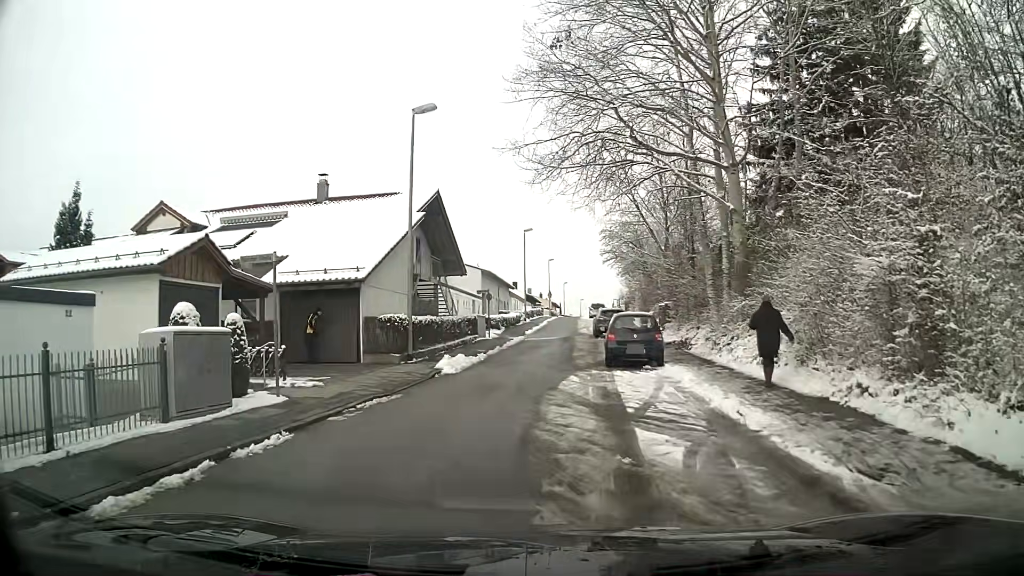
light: Day
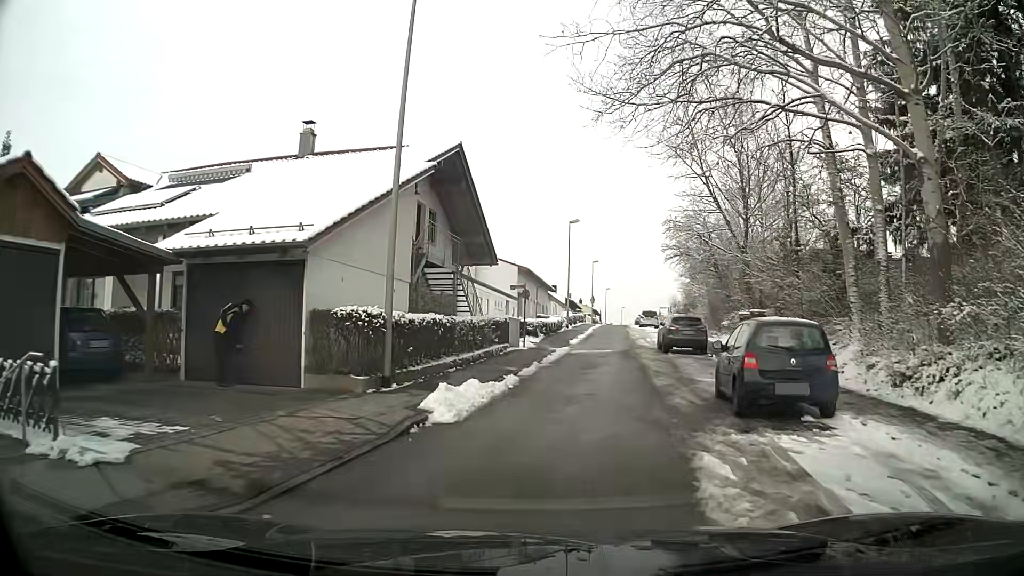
(-0.3, +8.8) m; -2°
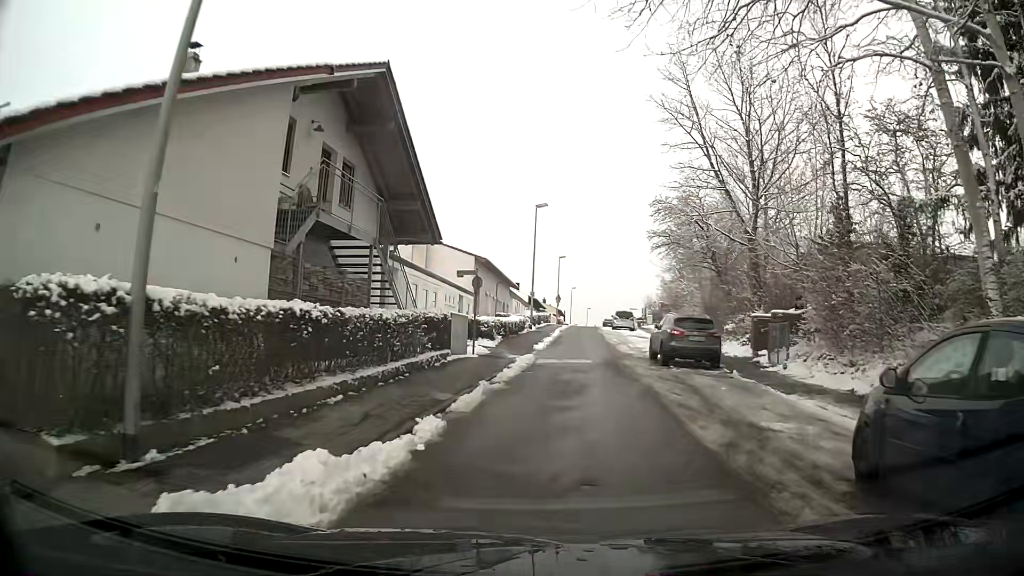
(+0.2, +7.3) m; +4°
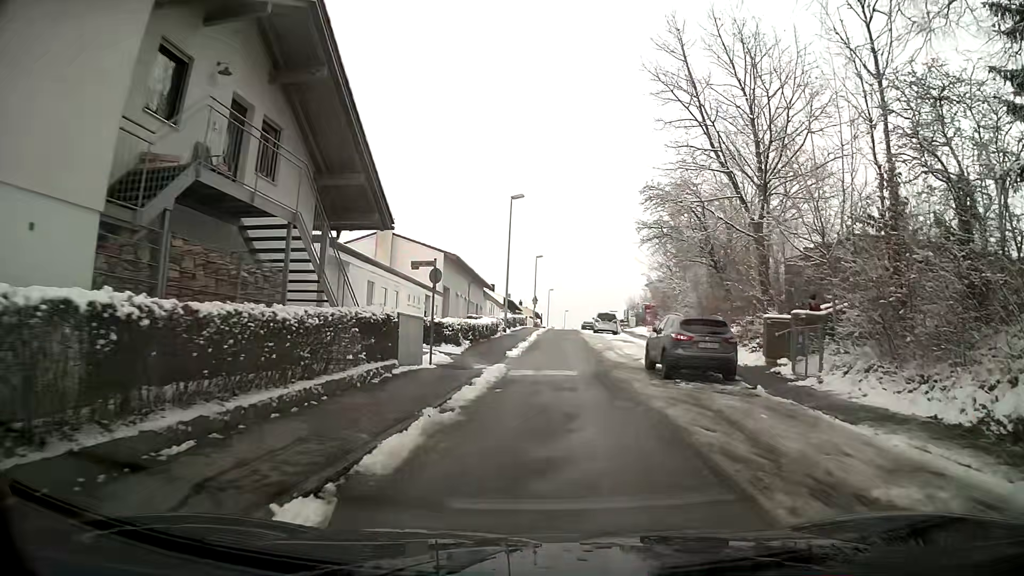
(+0.1, +4.0) m; +2°
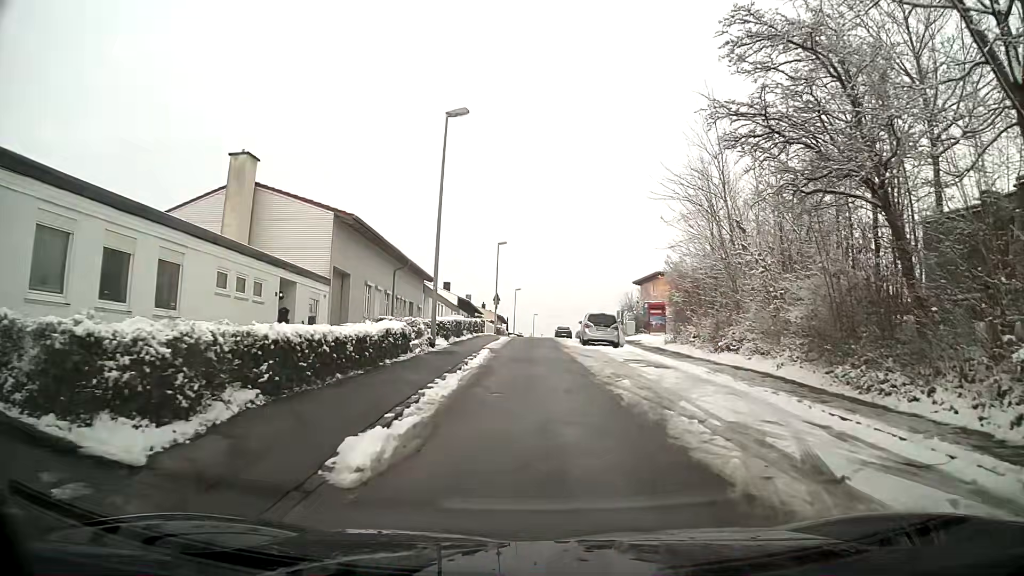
(+0.4, +17.3) m; +2°
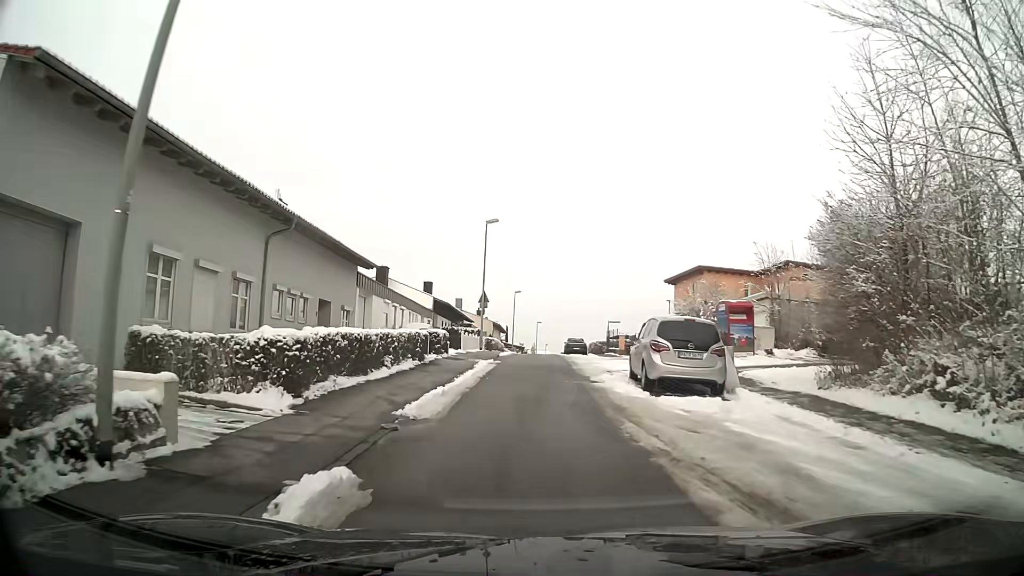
(-0.2, +17.5) m; -1°
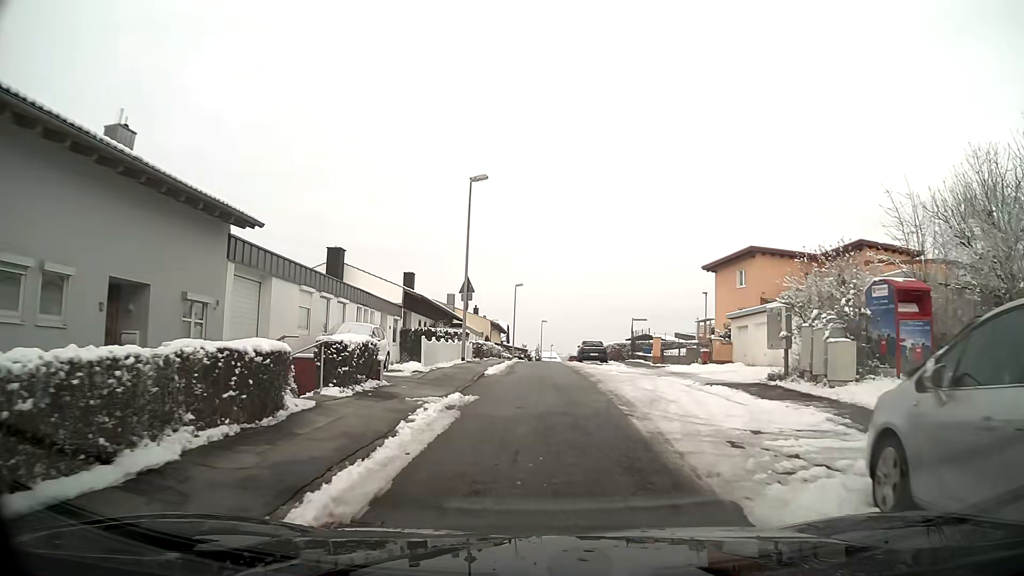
(0.0, +12.5) m; 0°
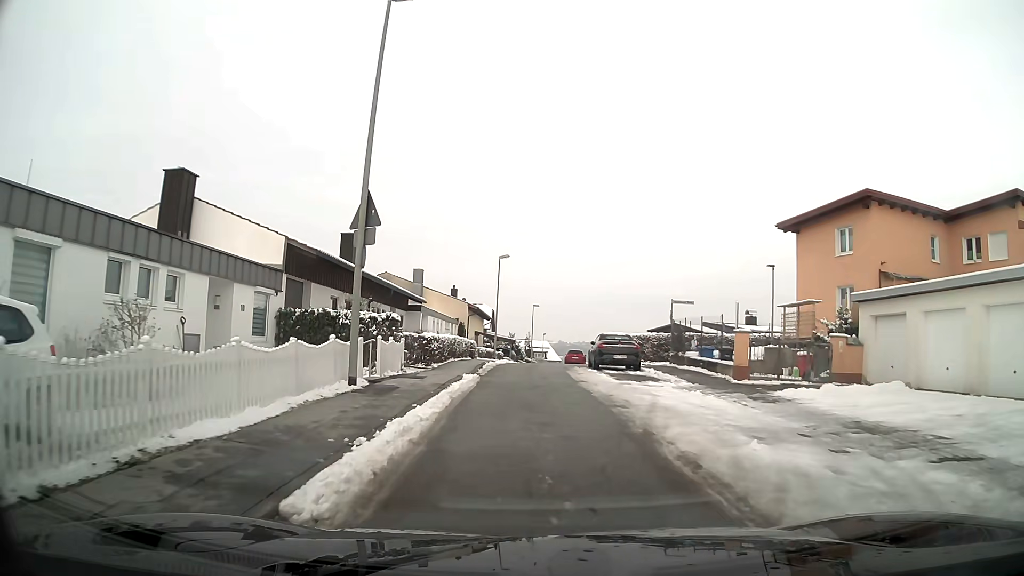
(+0.2, +16.6) m; +1°
(0, +10) (0, +20) (0, +30) (+6, +37) (+16, +38) (+26, +41) (+36, +42) (+46, +43) (+56, +44) (+66, +45) m
